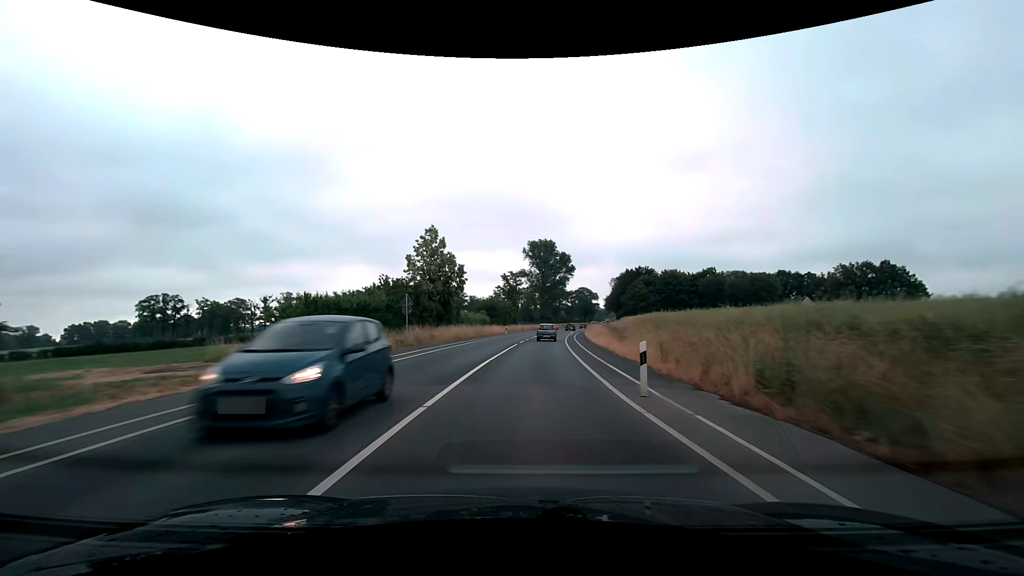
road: secondary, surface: asphalt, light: Day
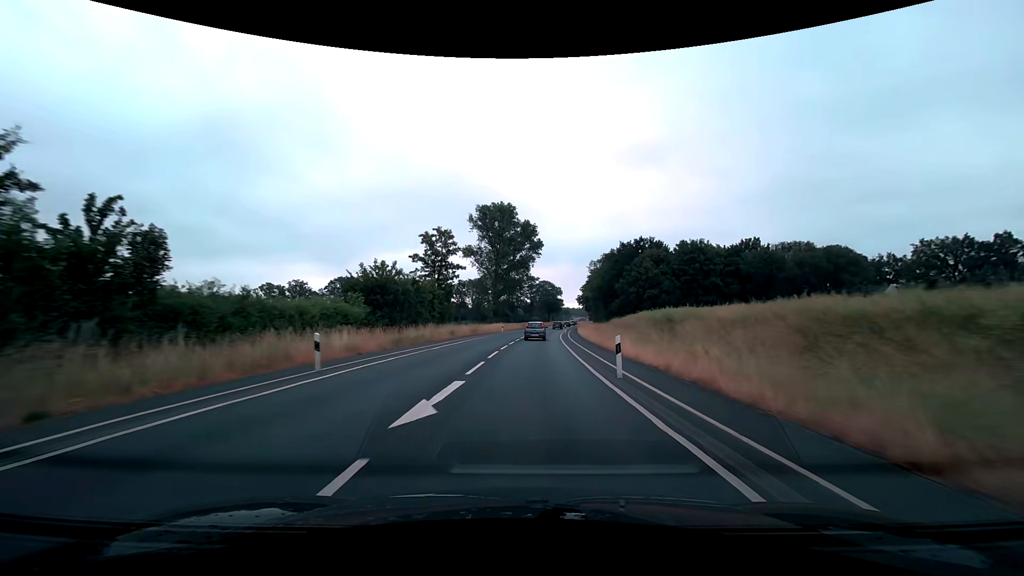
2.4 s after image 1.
(+2.0, +47.5) m; +5°
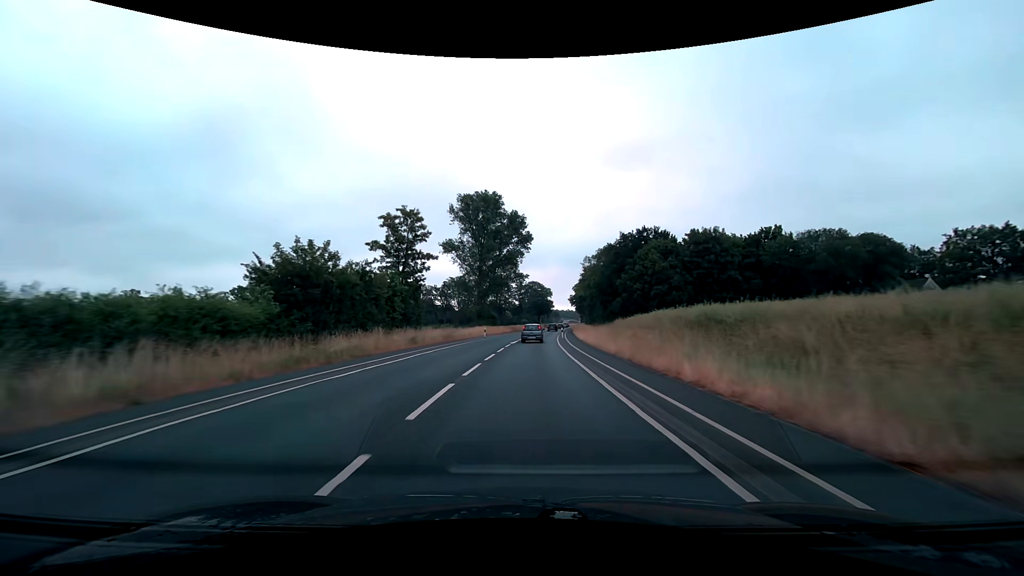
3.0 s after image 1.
(+0.2, +11.7) m; +1°
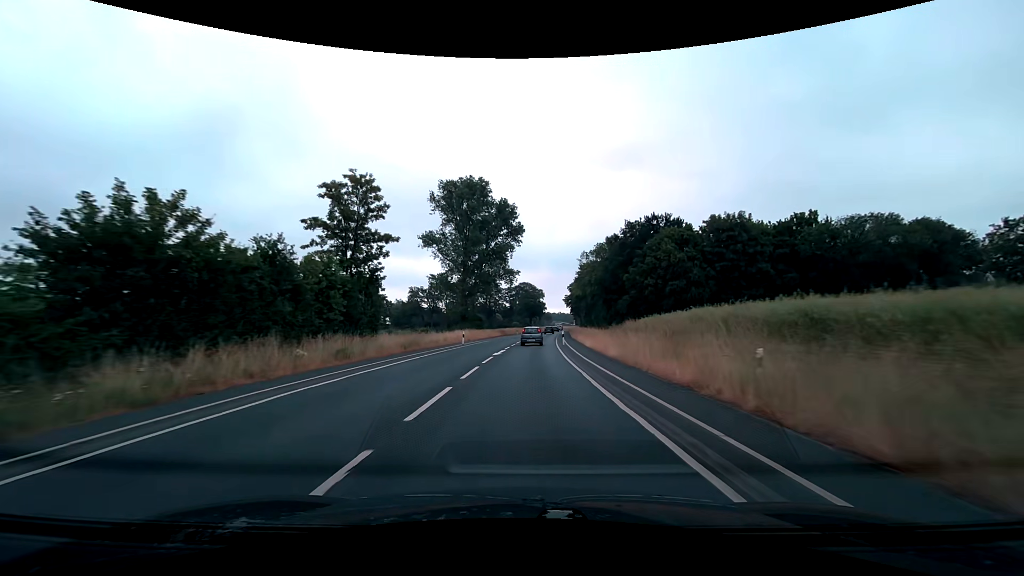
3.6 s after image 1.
(+0.1, +11.6) m; +1°
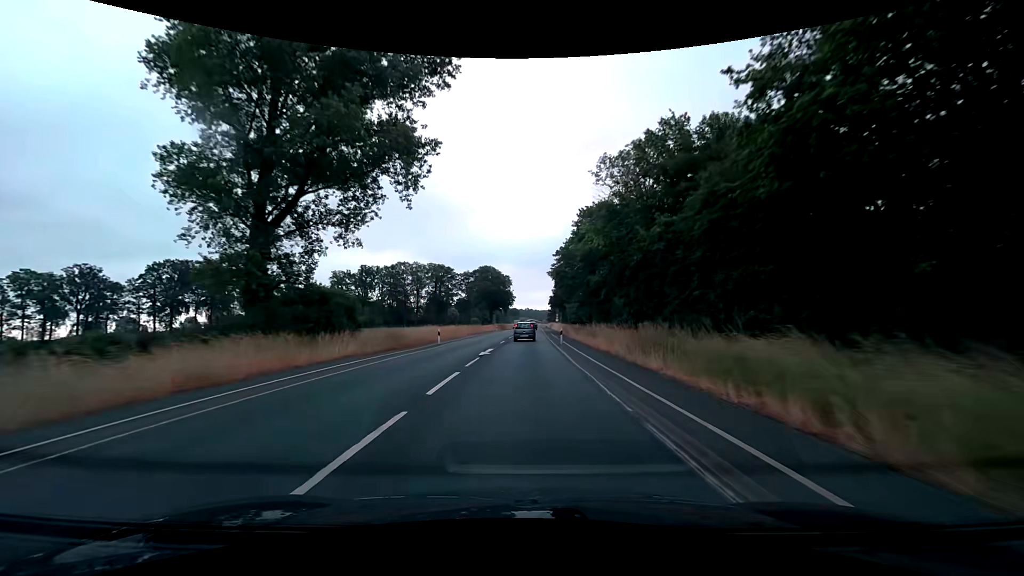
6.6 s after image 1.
(+1.9, +57.8) m; +4°
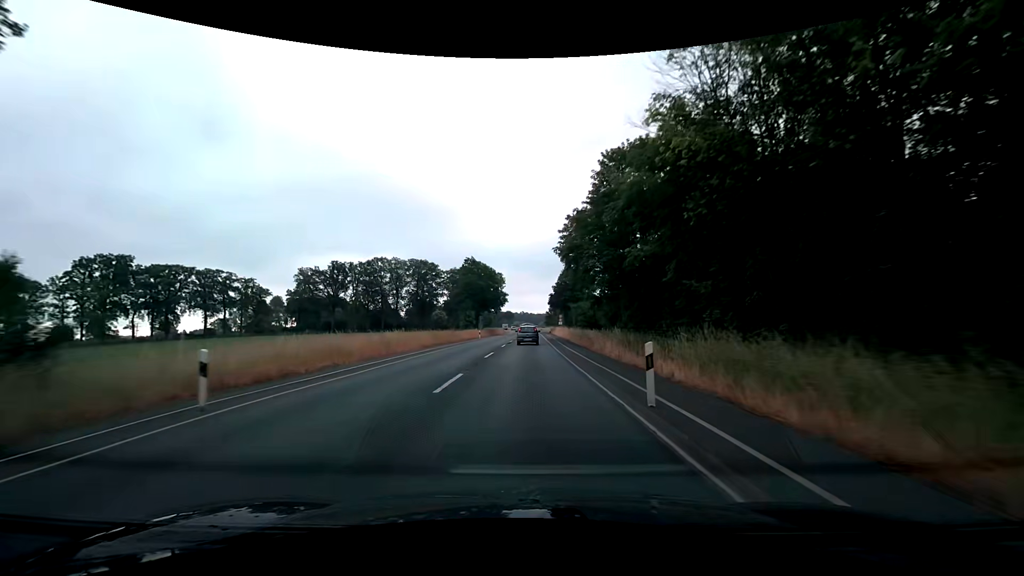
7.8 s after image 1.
(+0.2, +23.3) m; 0°
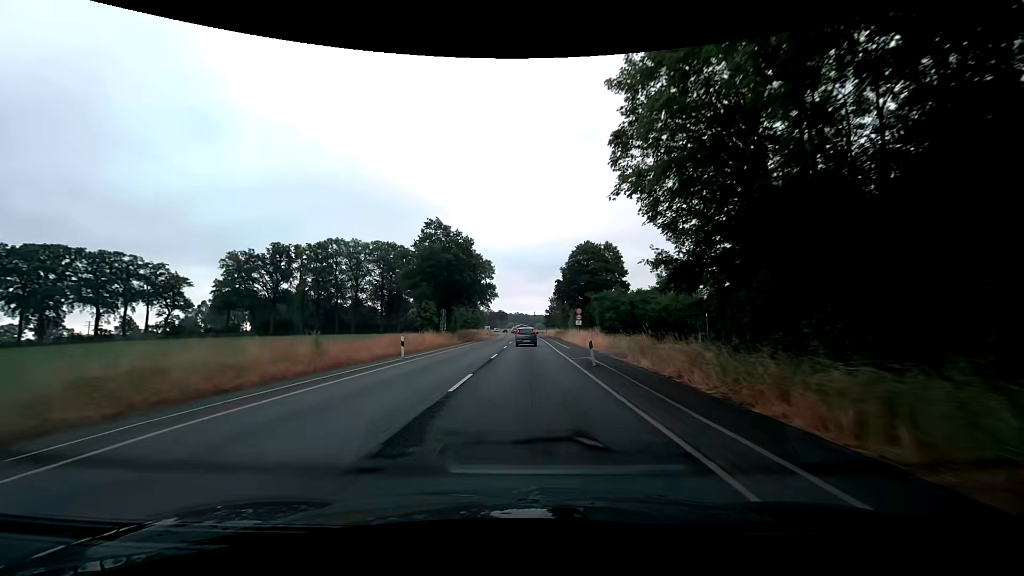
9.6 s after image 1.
(+0.4, +35.2) m; +1°
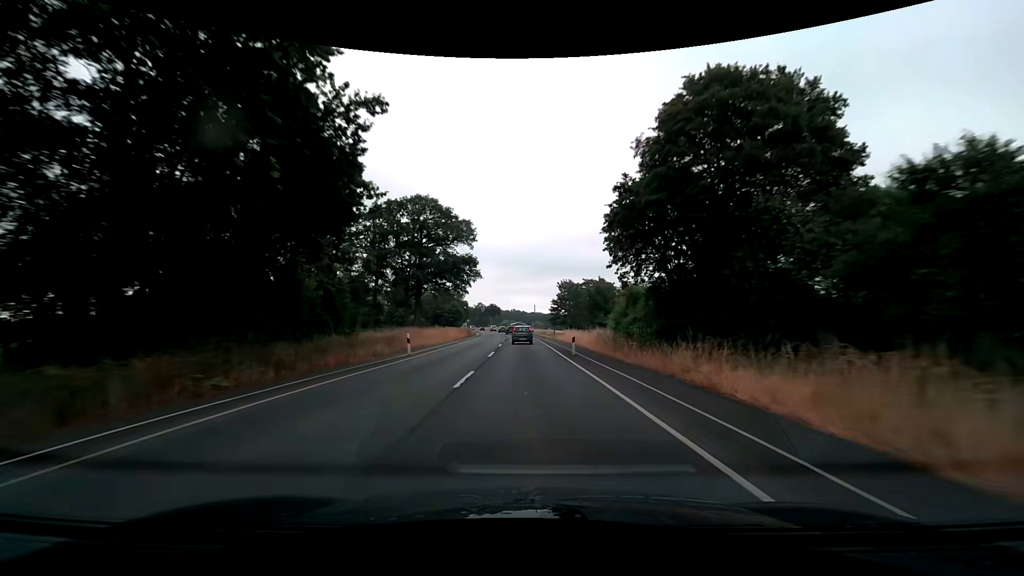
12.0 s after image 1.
(+0.2, +47.8) m; 0°
(0, +10) (0, +20) (0, +30) (0, +40) (0, +50) (0, +60) (-1, +70) (-1, +80) (-2, +90) (-2, +100) m
